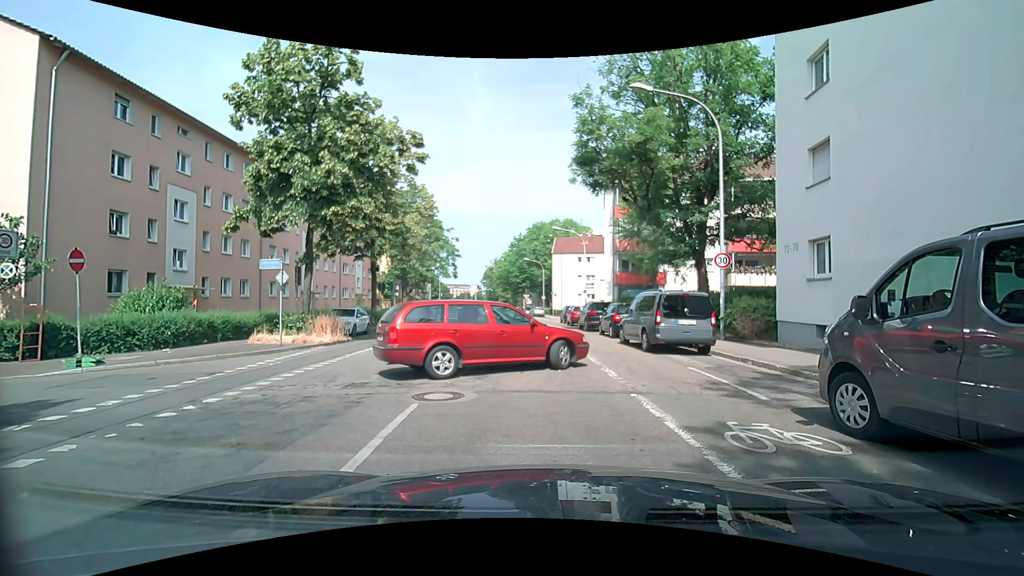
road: residential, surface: asphalt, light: Day
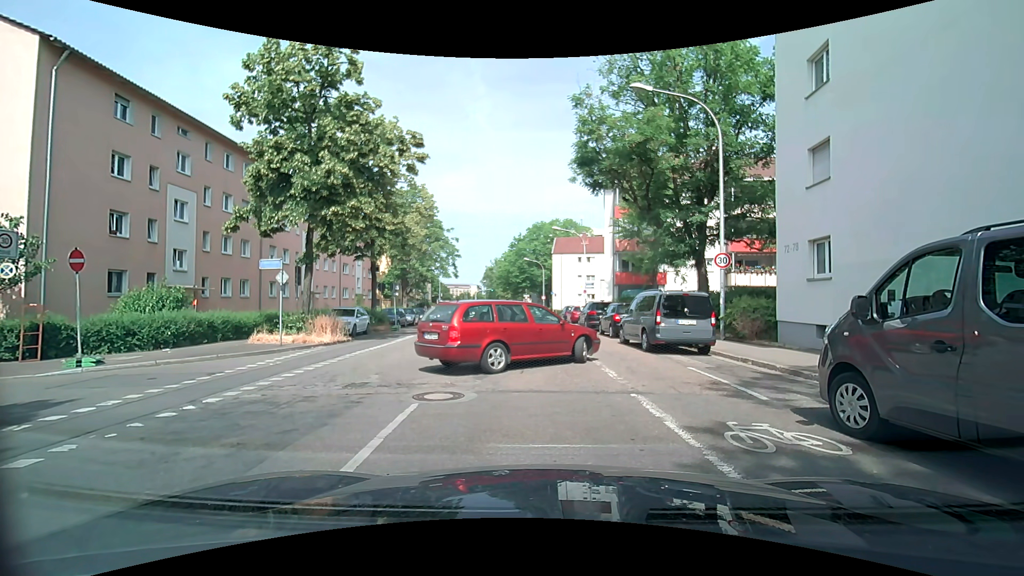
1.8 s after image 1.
(0.0, 0.0) m; 0°
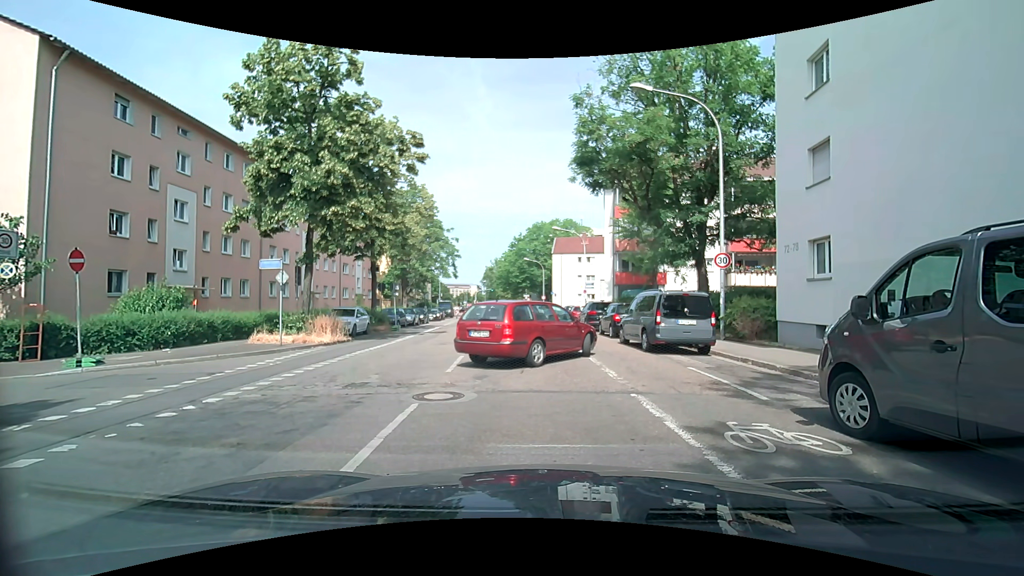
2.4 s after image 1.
(0.0, 0.0) m; 0°
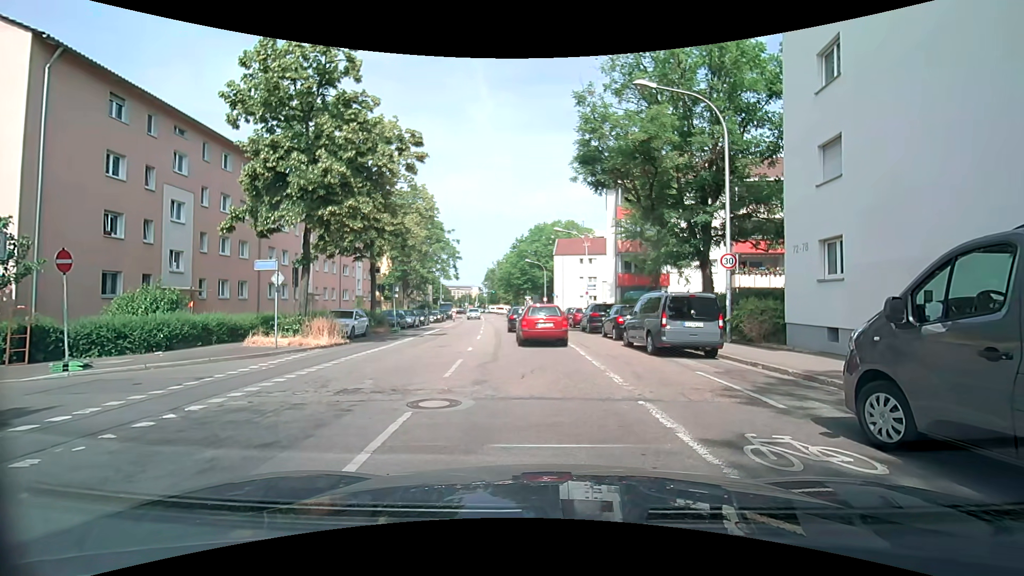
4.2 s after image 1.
(0.0, +0.4) m; 0°
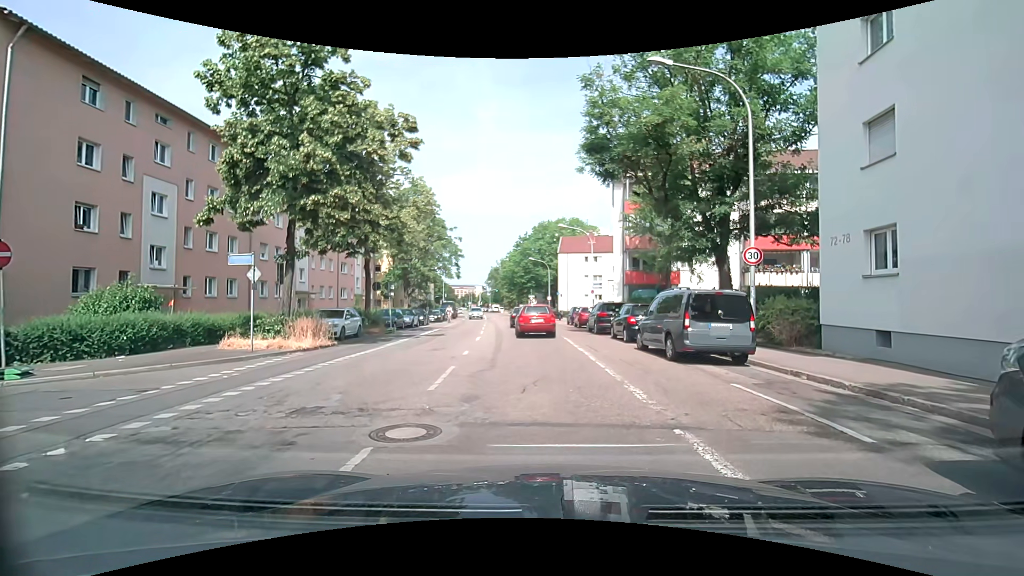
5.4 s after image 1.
(-0.1, +1.8) m; -2°
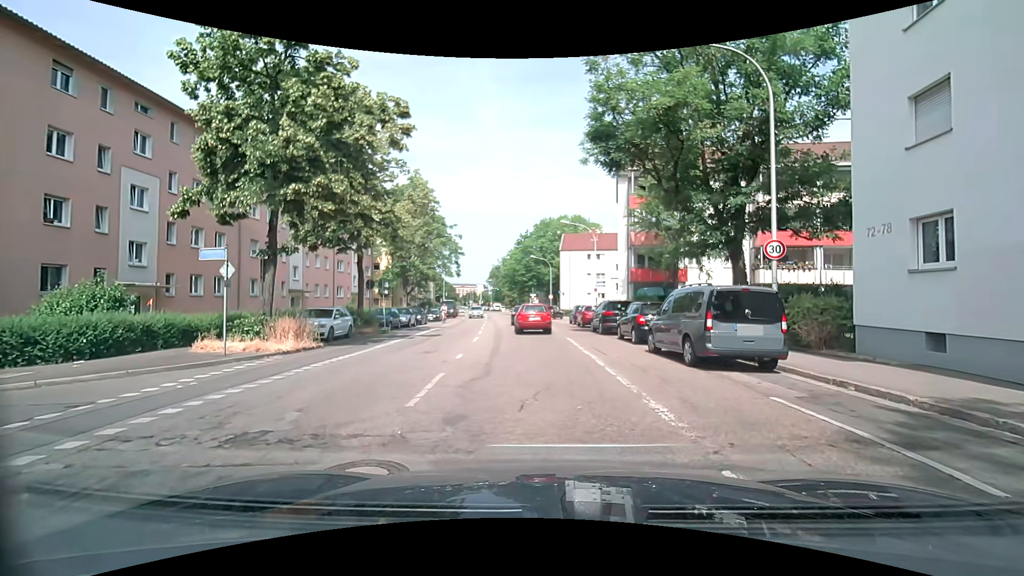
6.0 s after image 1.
(0.0, +1.5) m; 0°
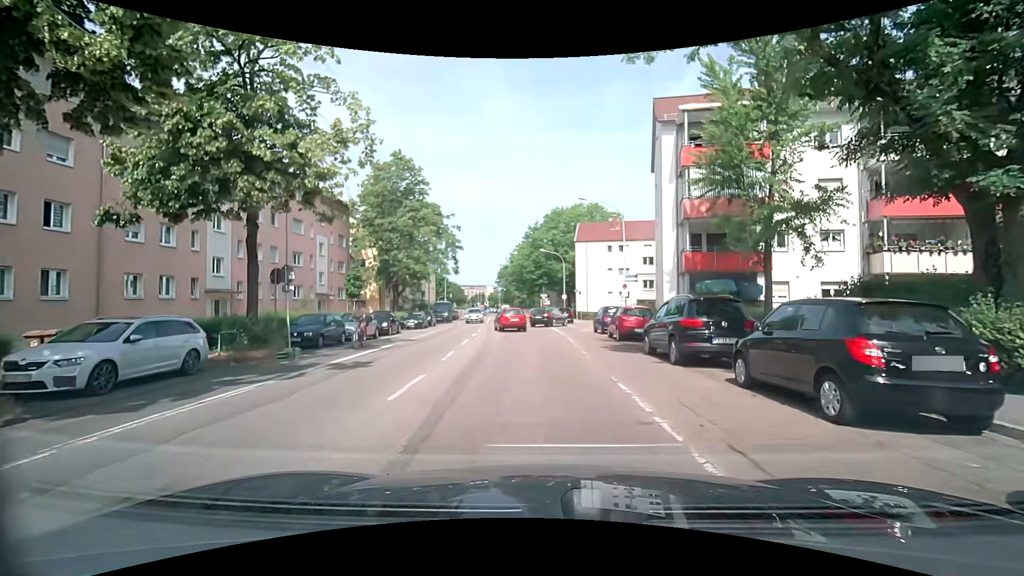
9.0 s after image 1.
(-0.3, +11.5) m; -2°
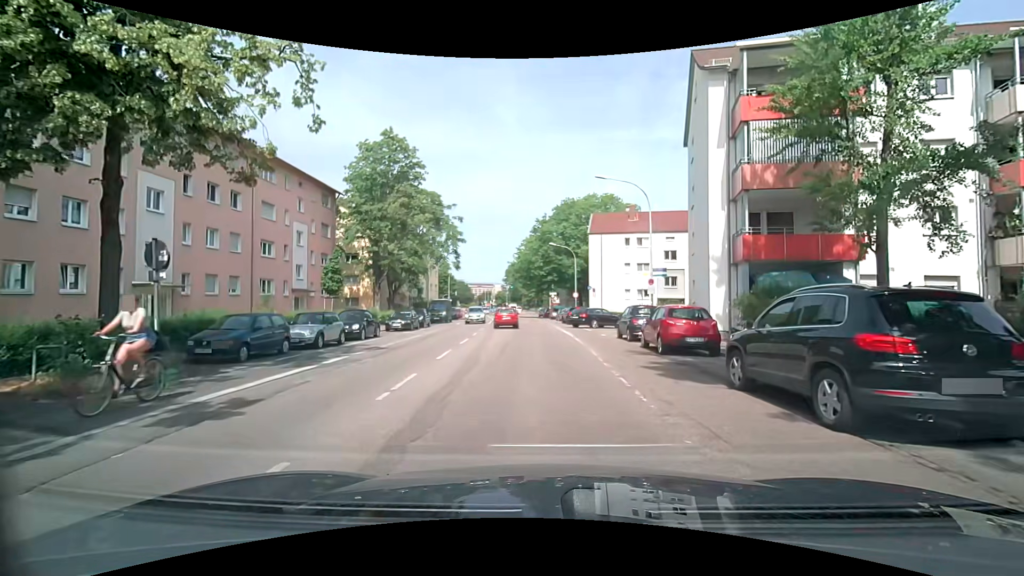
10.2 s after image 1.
(-0.1, +6.0) m; -2°
(0, +10) (0, +20) (0, +30) (0, +40) (-1, +50) (-1, +60) (-2, +70) (-2, +80) (-3, +90) (-4, +100) m
